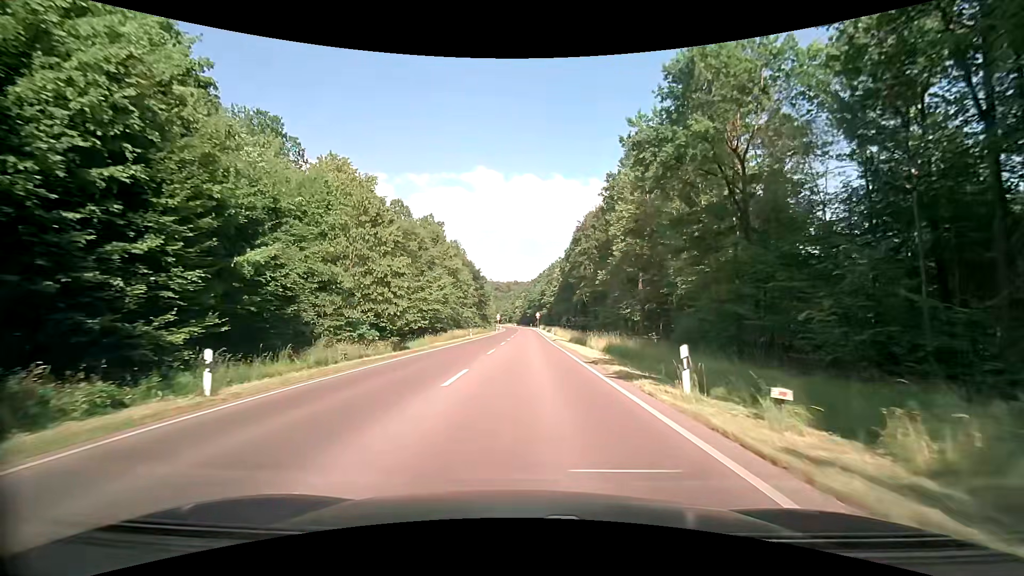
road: secondary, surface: asphalt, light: Day
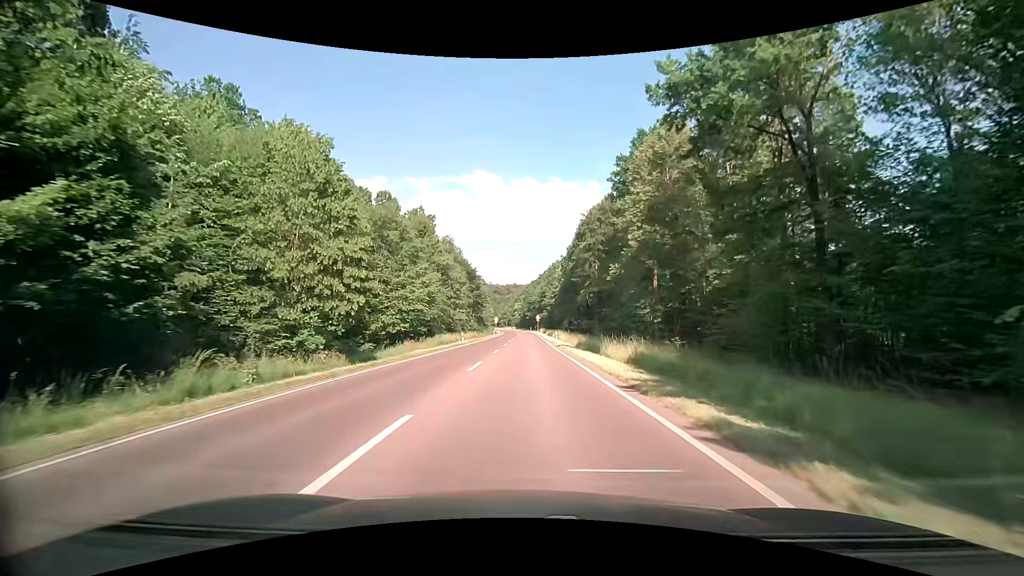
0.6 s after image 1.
(0.0, +7.4) m; +1°
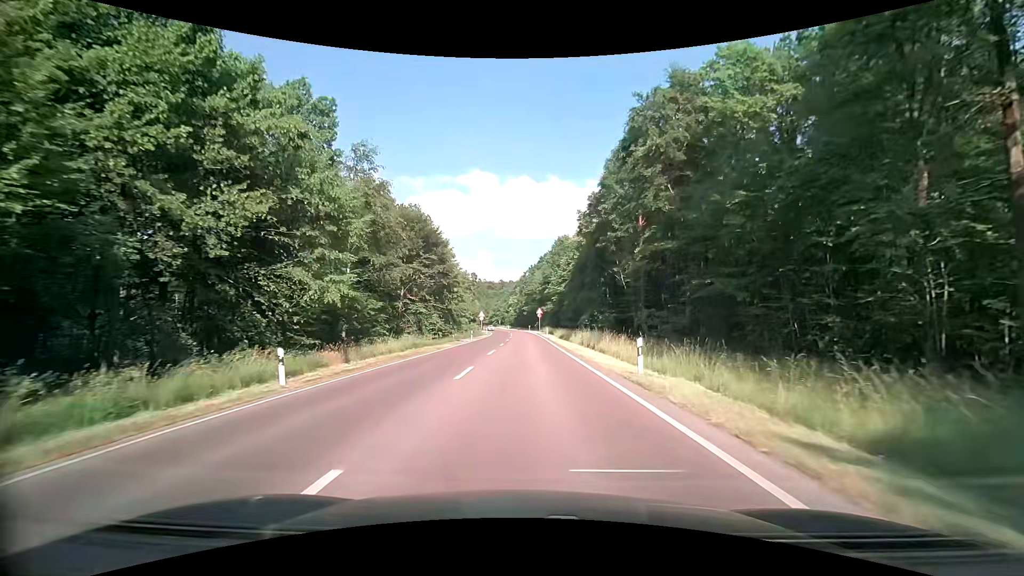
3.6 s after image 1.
(-0.3, +38.9) m; 0°
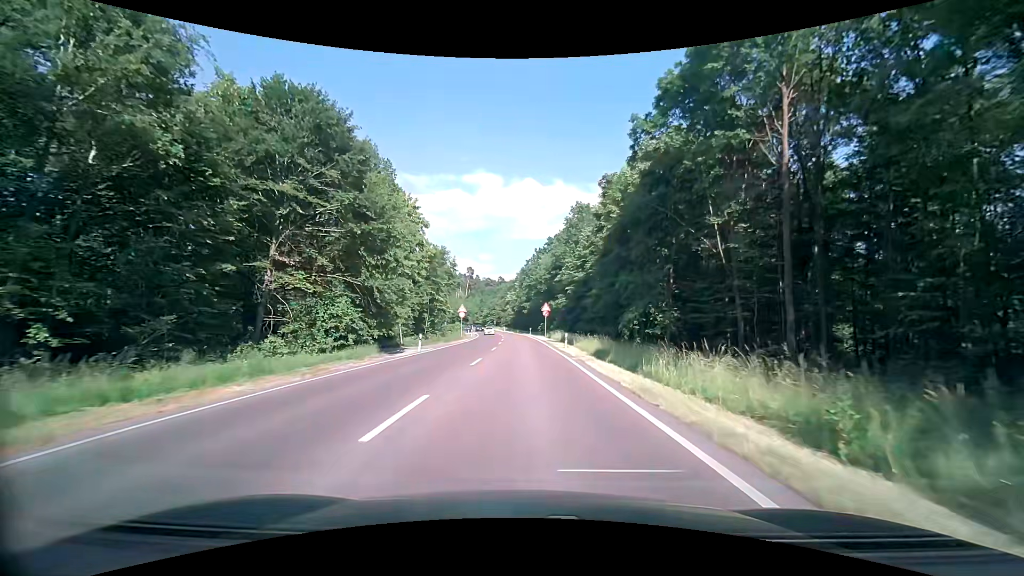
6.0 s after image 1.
(+0.1, +30.8) m; 0°
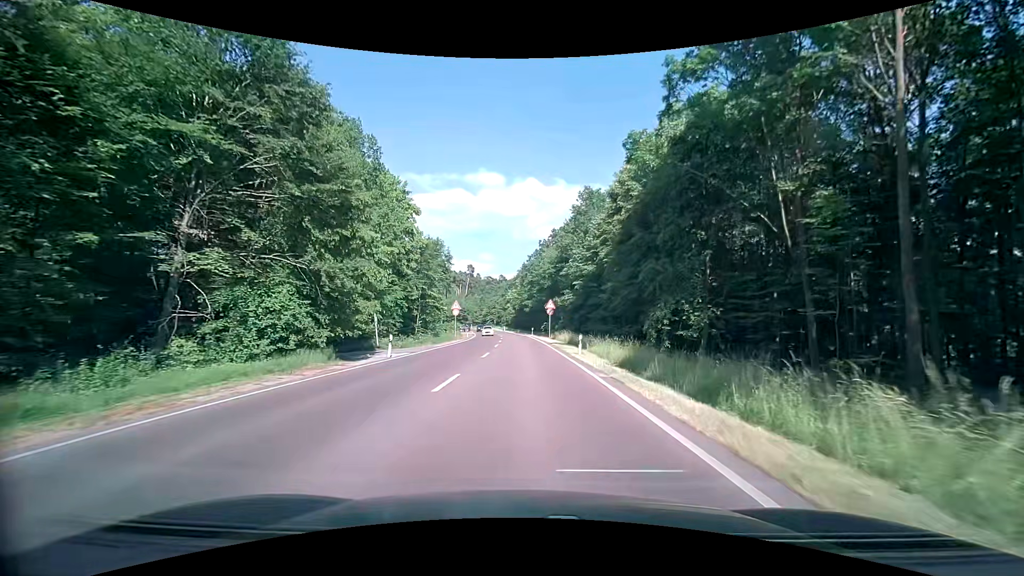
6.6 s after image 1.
(-0.1, +7.7) m; 0°
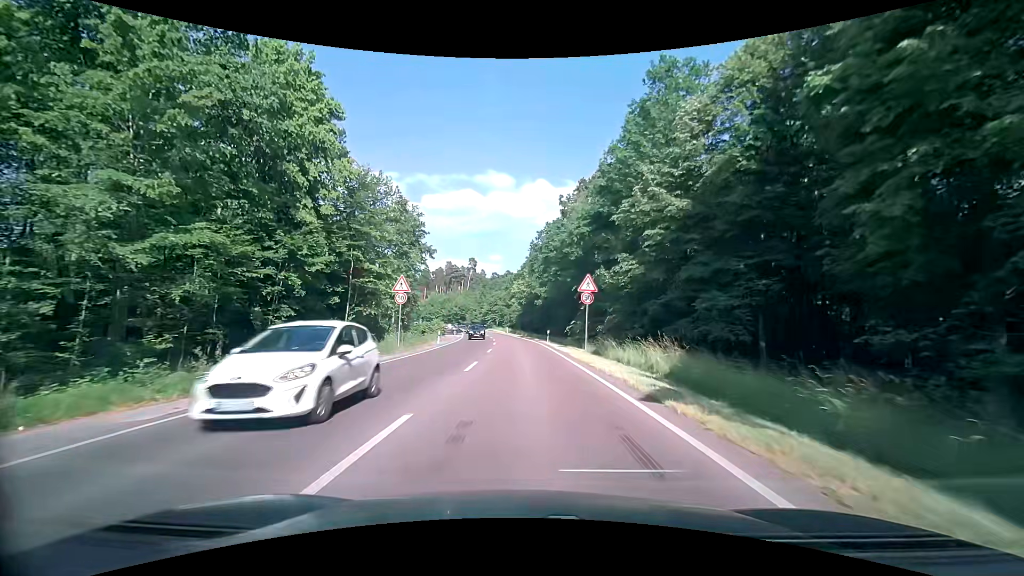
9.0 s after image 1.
(-0.3, +30.5) m; -1°
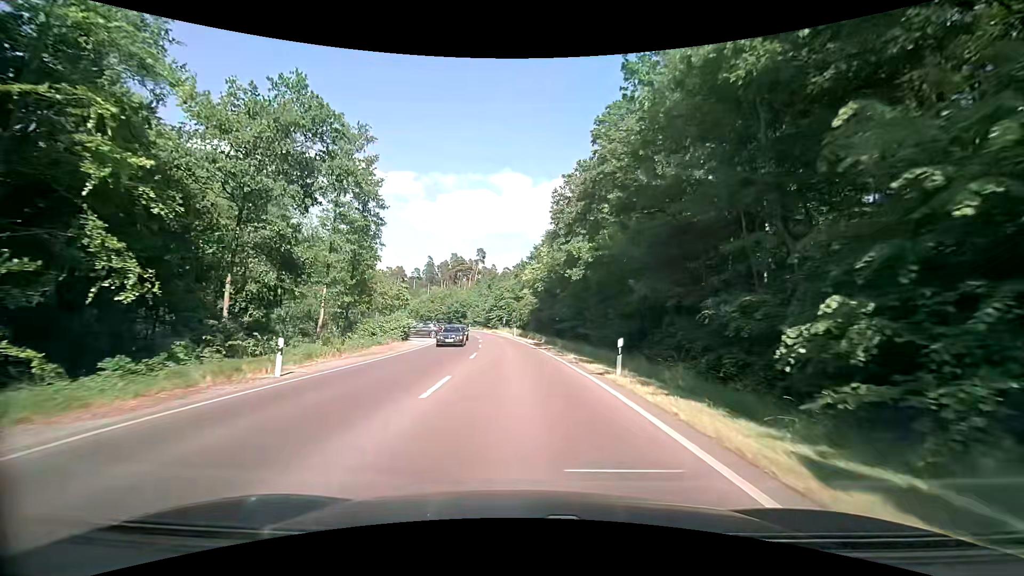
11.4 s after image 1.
(-0.3, +30.4) m; -2°
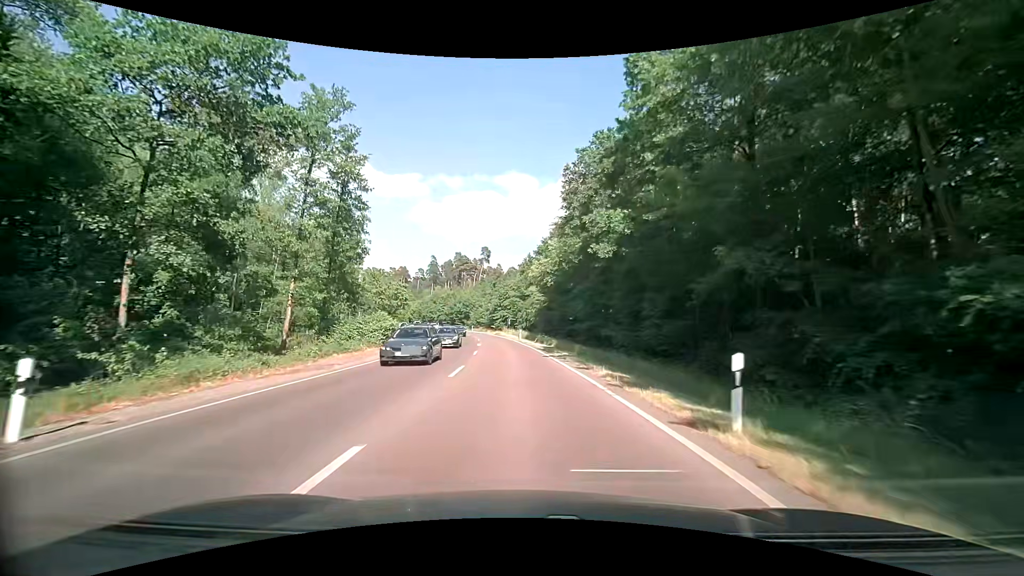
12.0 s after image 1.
(0.0, +7.6) m; -1°
(0, +10) (-1, +20) (-1, +30) (-2, +40) (-3, +50) (-4, +60) (-6, +70) (-7, +80) (-9, +89) (-12, +99) m
